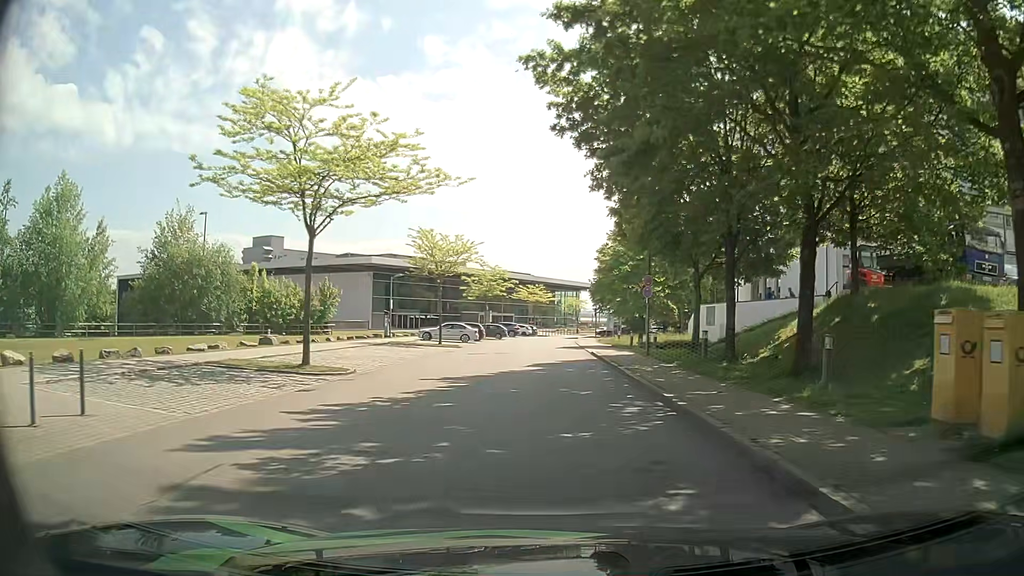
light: Day
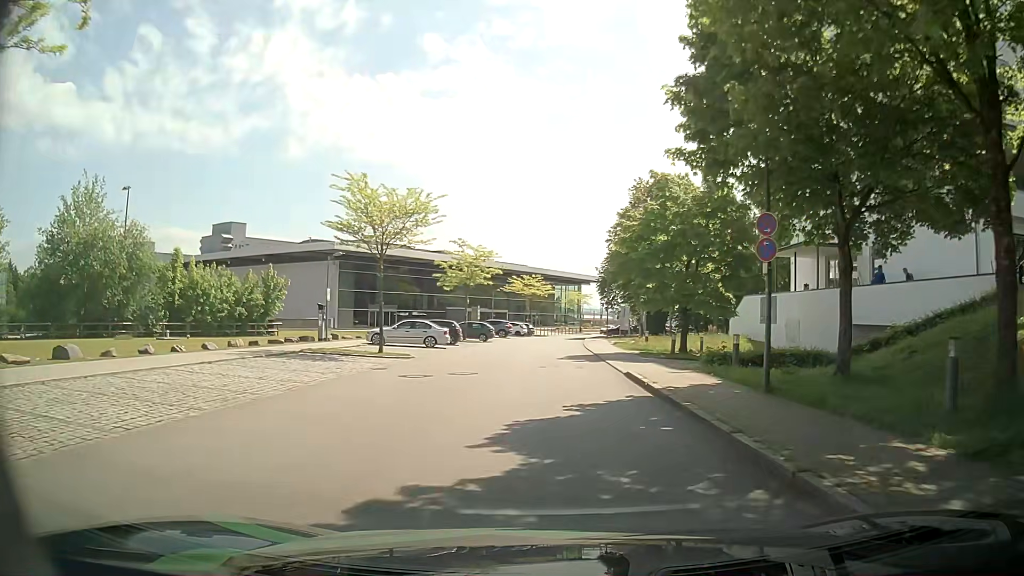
(-0.1, +14.4) m; -1°
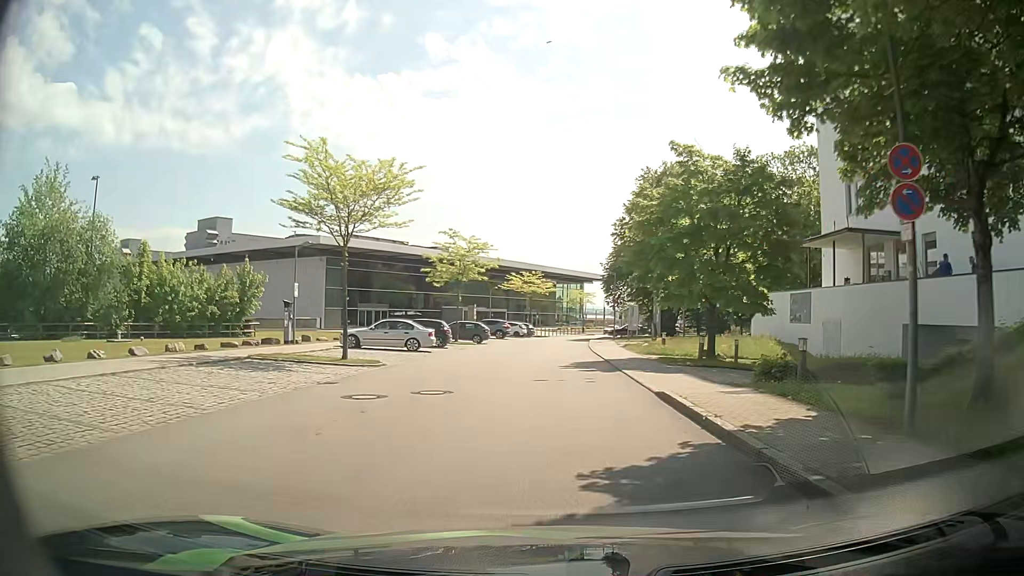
(0.0, +4.9) m; -1°
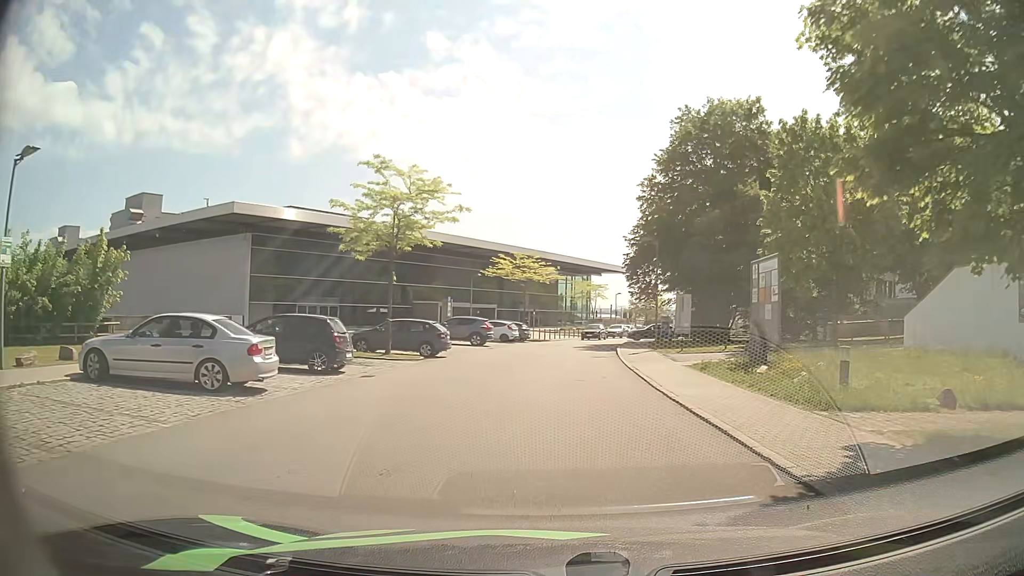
(+0.4, +19.0) m; +1°
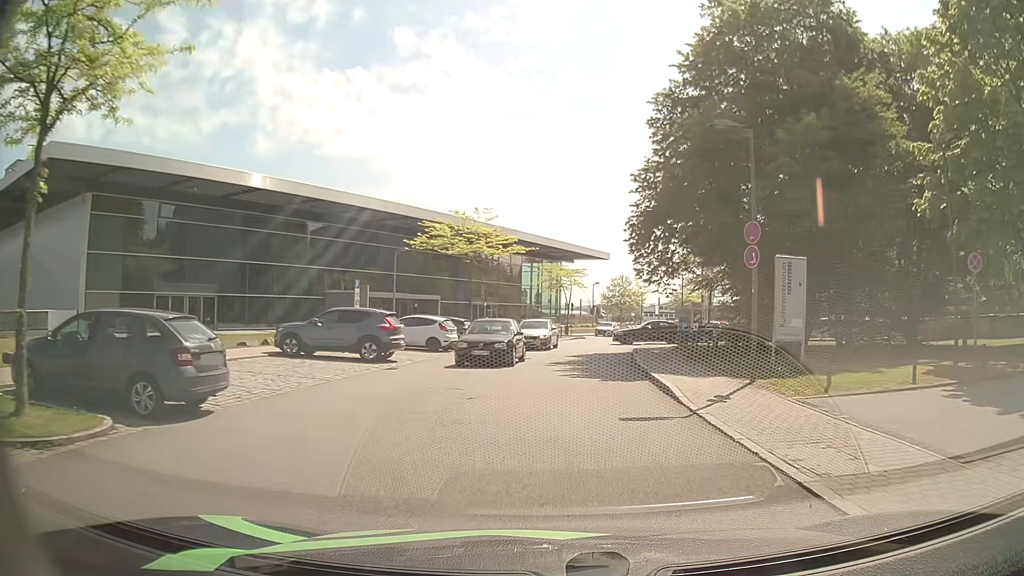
(+0.2, +17.9) m; +4°
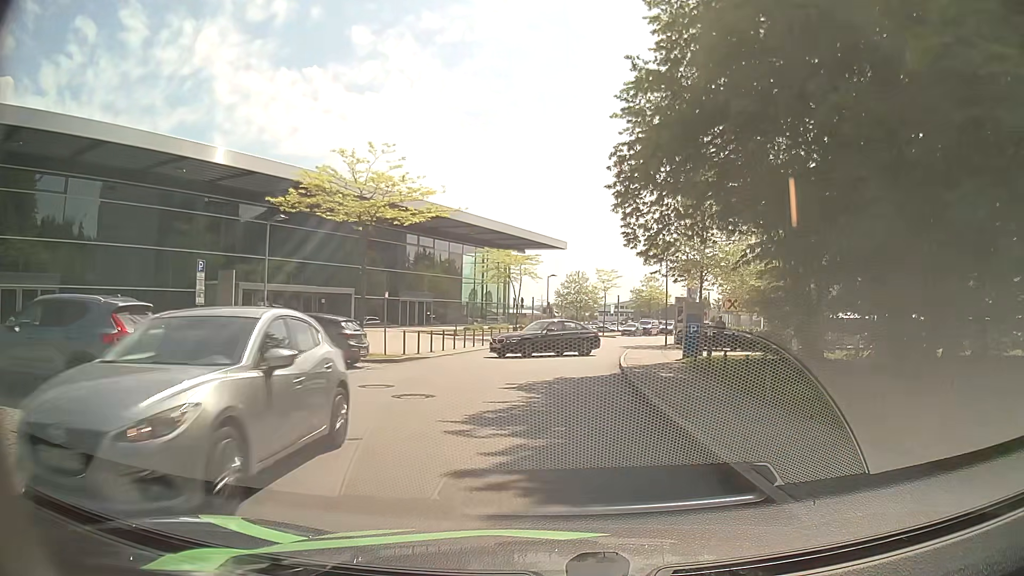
(+0.3, +12.1) m; +3°
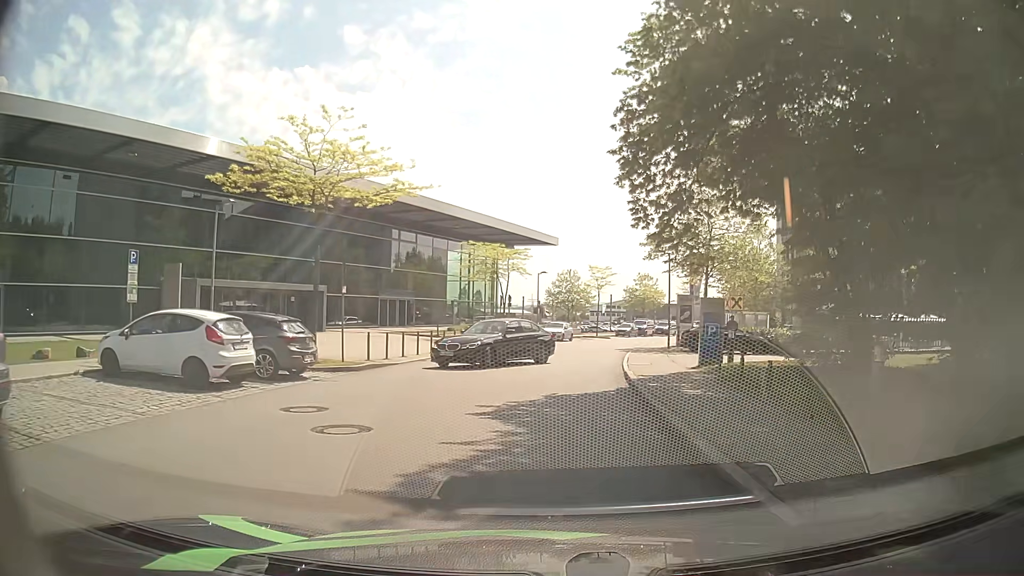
(0.0, +3.8) m; +1°
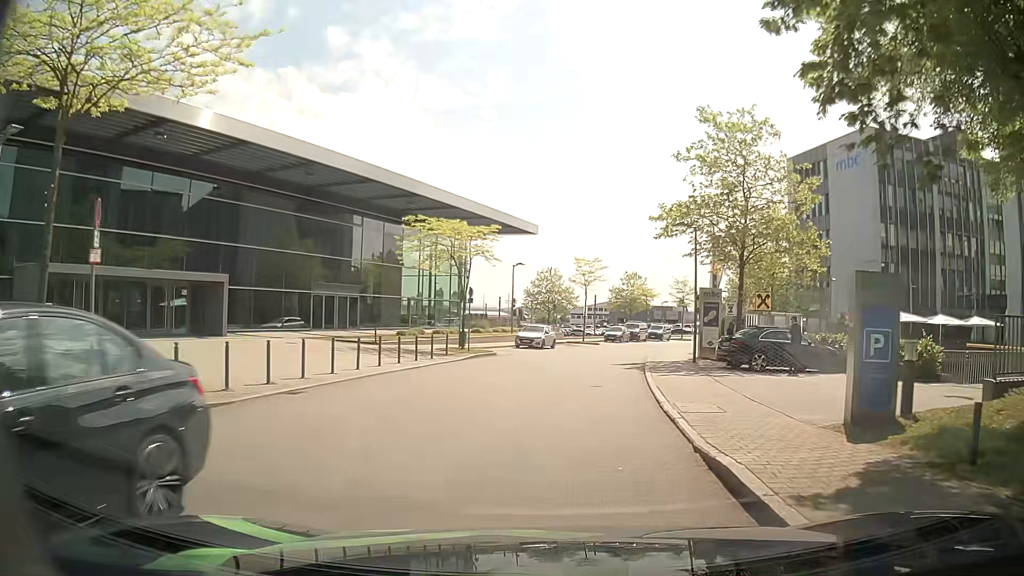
(+0.1, +10.7) m; +2°
(0, +10) (+1, +20) (+2, +30) (+5, +40) (+8, +49) (+11, +59) (+15, +68) (+19, +77) (+23, +86) (+27, +95) m
